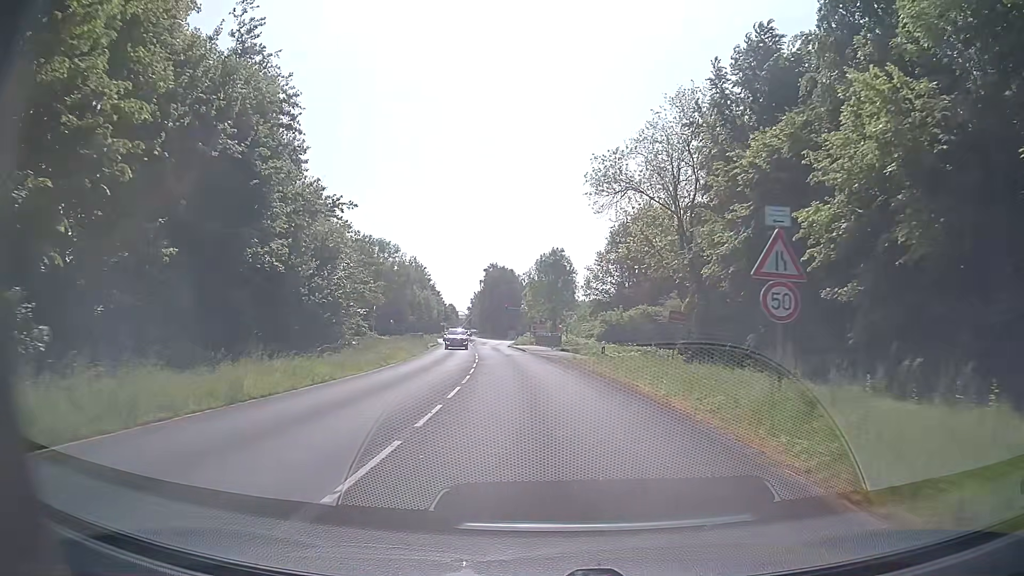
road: secondary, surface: asphalt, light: Day
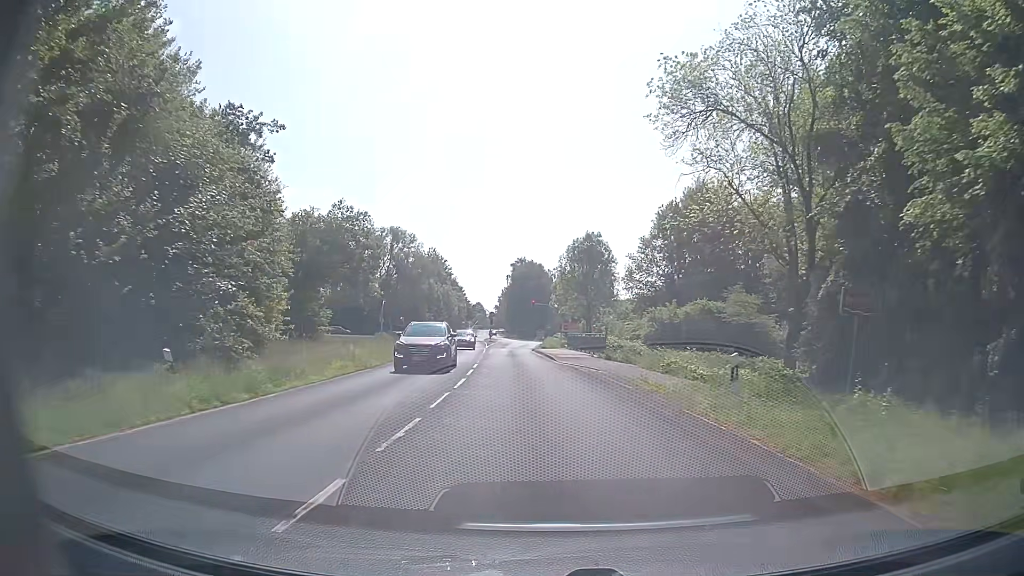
(-0.4, +15.9) m; -3°
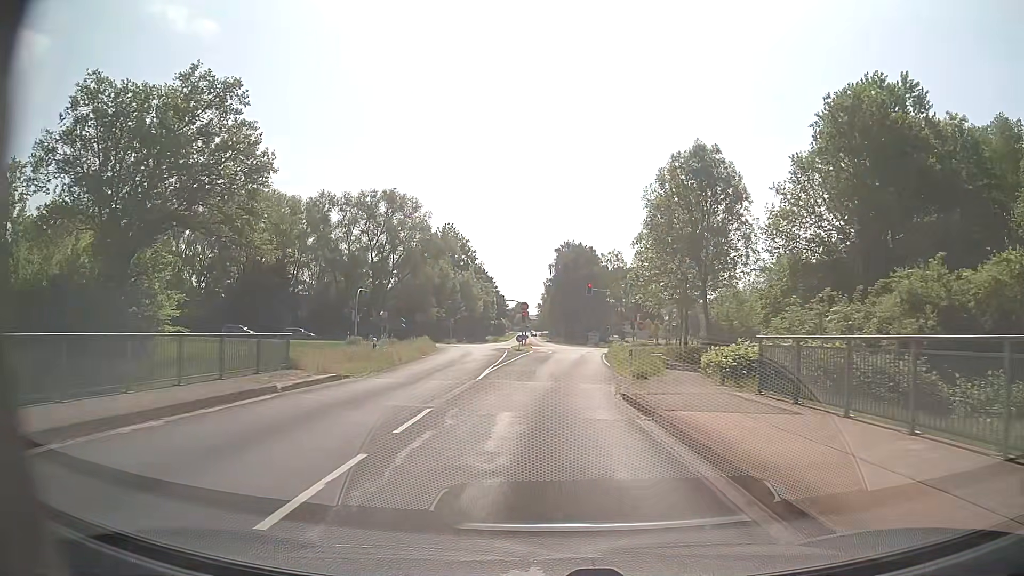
(-1.7, +39.6) m; -4°
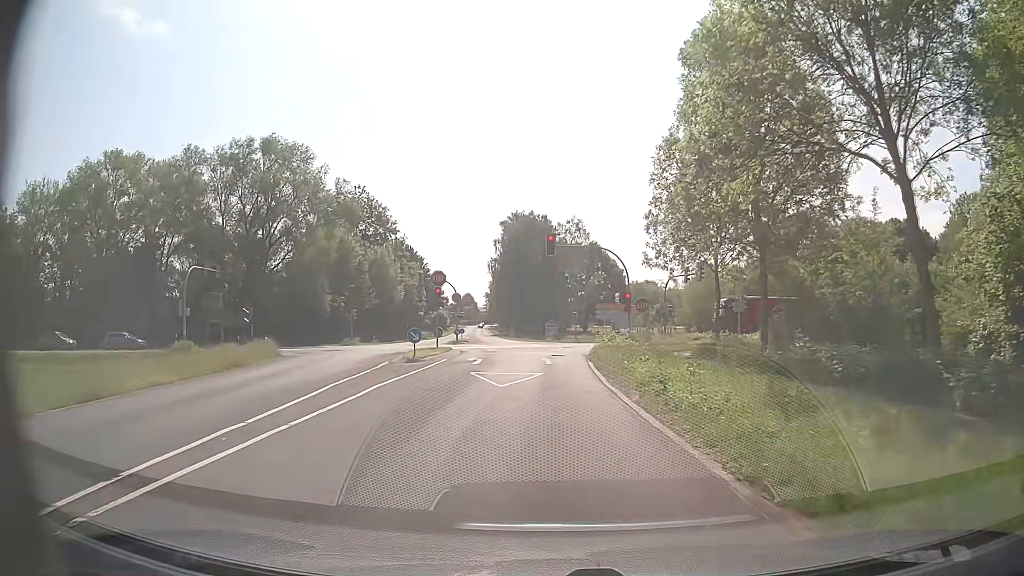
(+1.1, +28.3) m; +4°
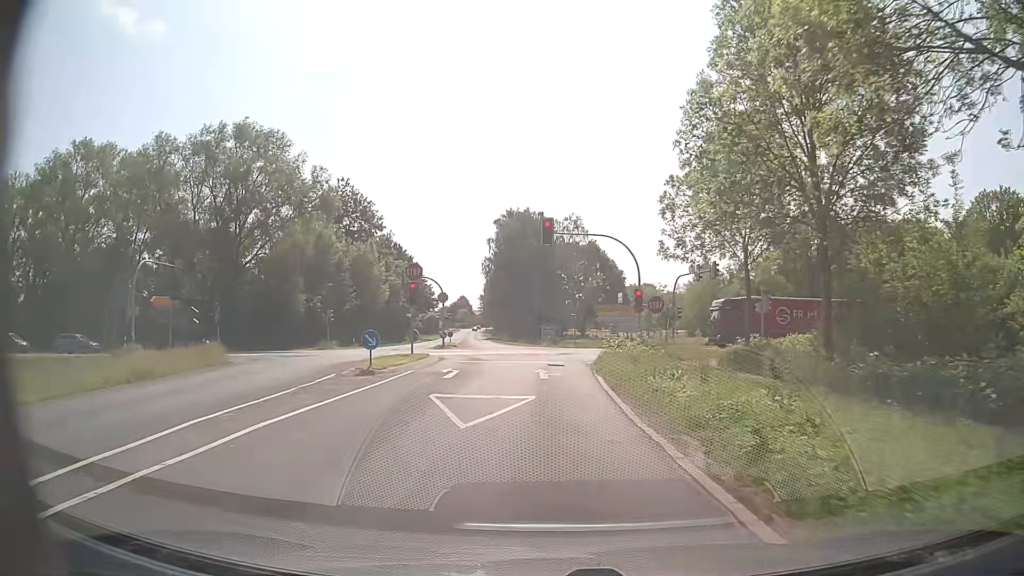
(0.0, +6.1) m; 0°
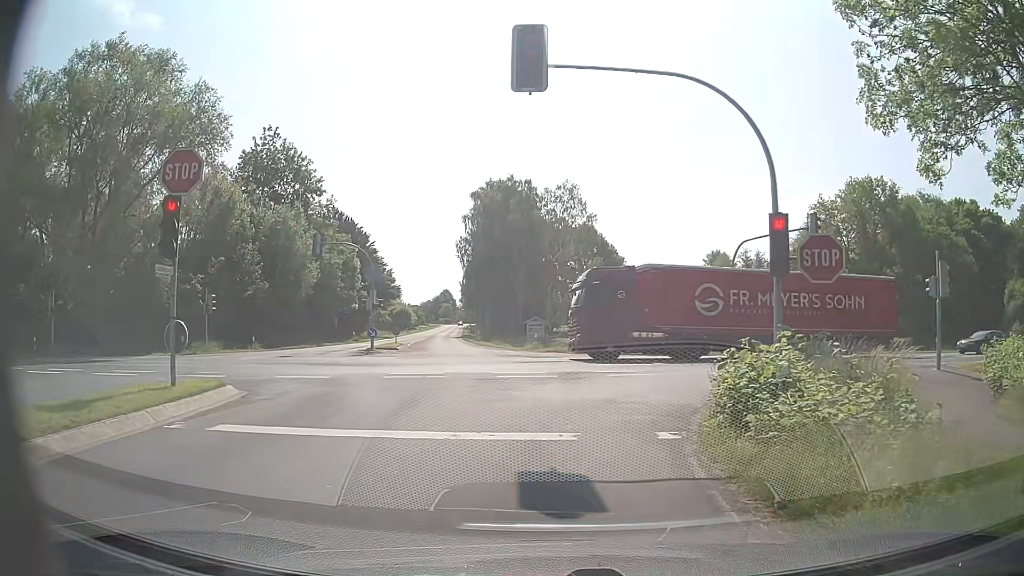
(+0.2, +20.4) m; +1°
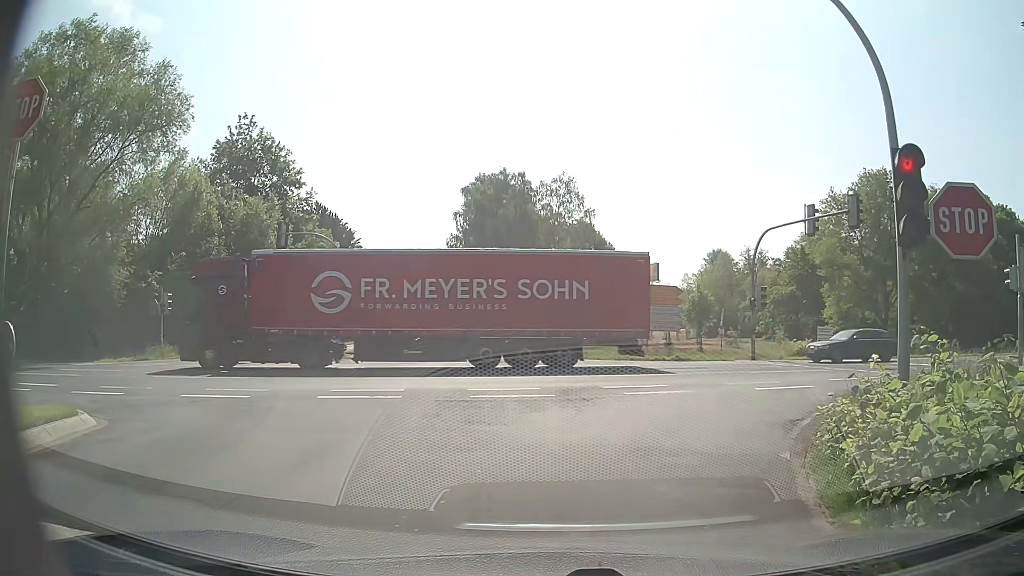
(0.0, +4.4) m; +1°
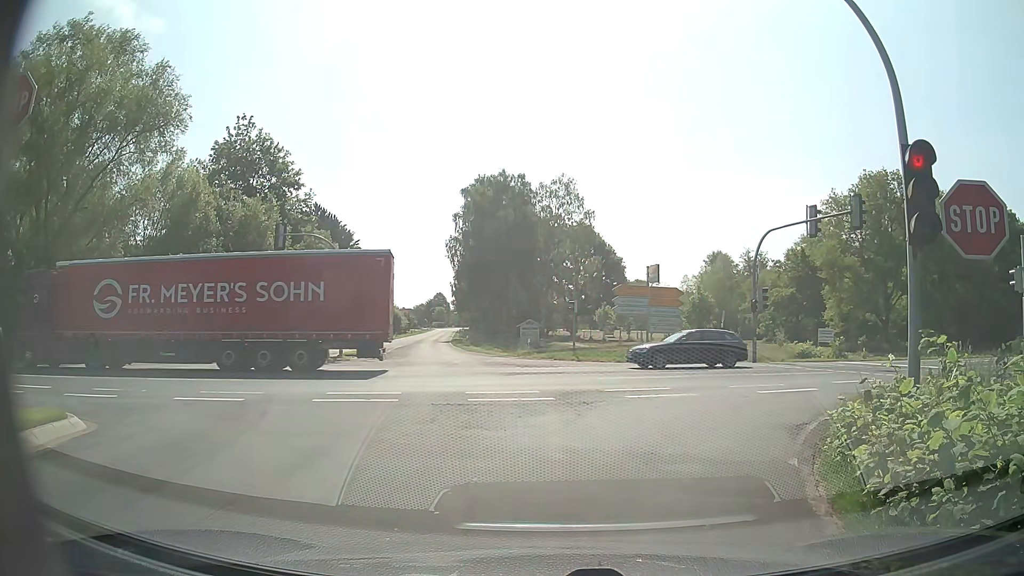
(0.0, +0.3) m; 0°
(+1, +10) (+6, +18) (+15, +22) (+25, +25) (+34, +27) (+44, +29) (+54, +31) (+63, +34) (+73, +37) (+83, +39) m
